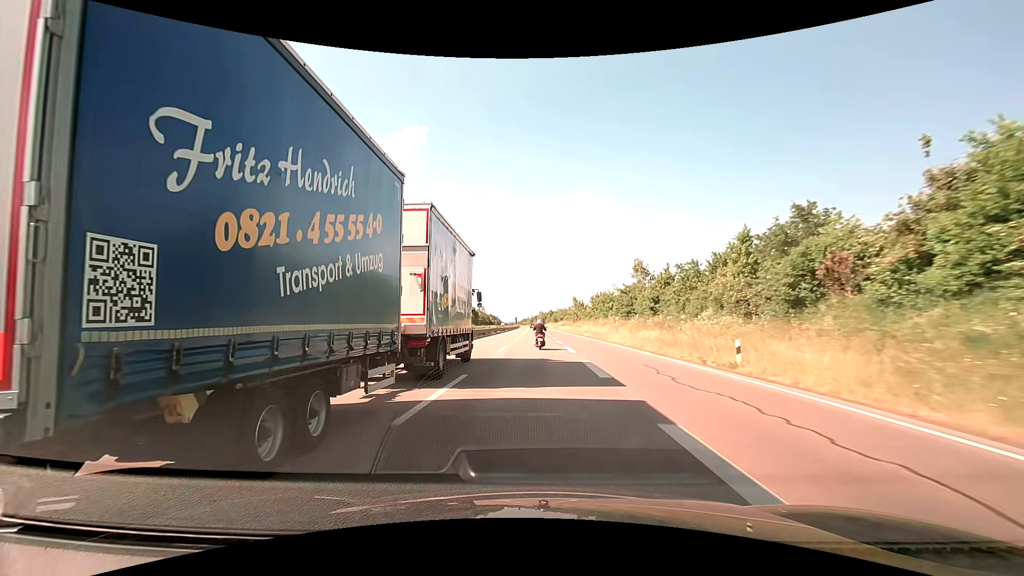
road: trunk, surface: asphalt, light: Day
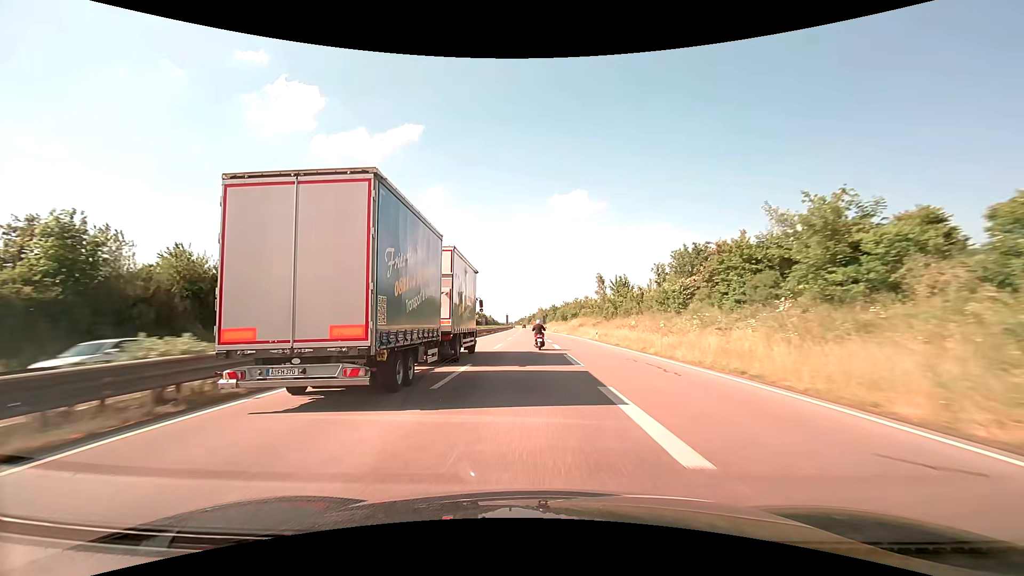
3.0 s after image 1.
(0.0, +67.9) m; 0°
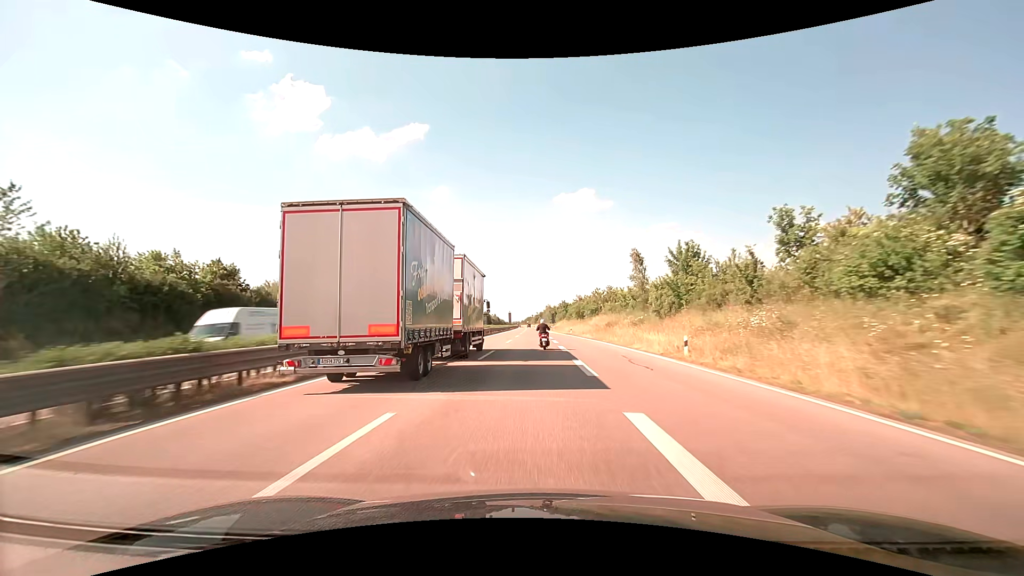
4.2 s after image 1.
(-0.2, +27.4) m; -1°
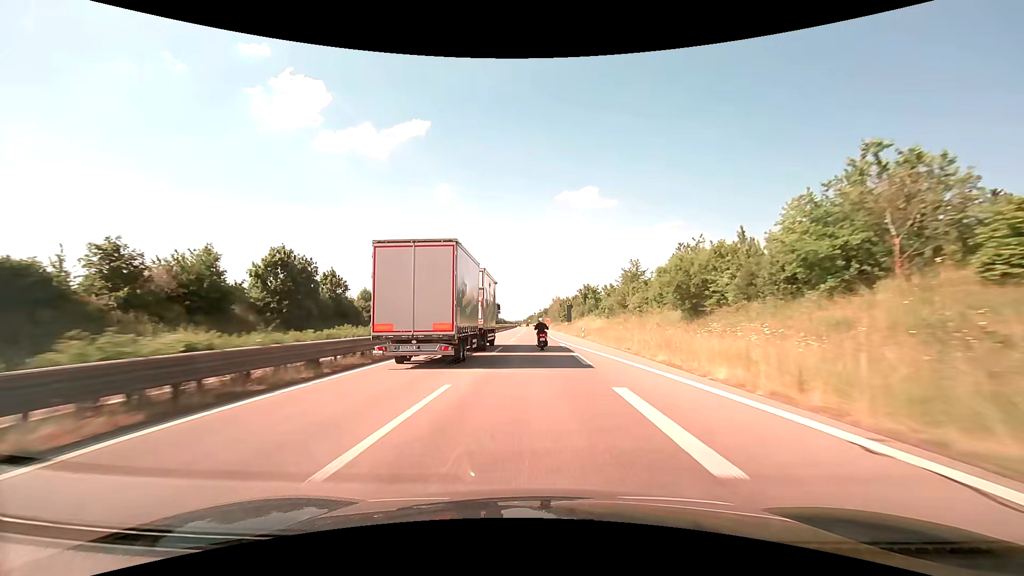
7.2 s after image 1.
(-0.5, +68.4) m; 0°
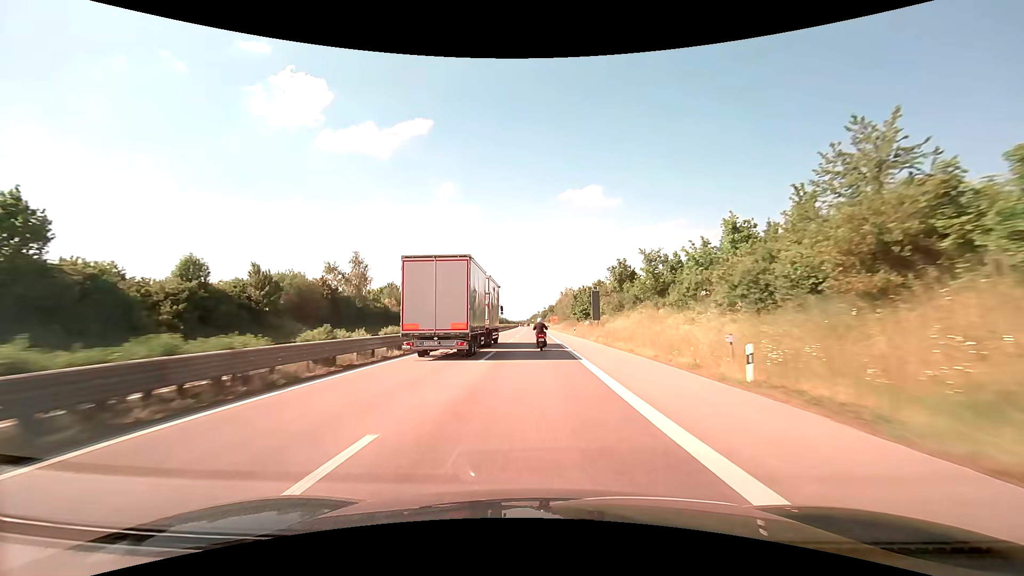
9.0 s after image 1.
(-0.1, +40.7) m; 0°
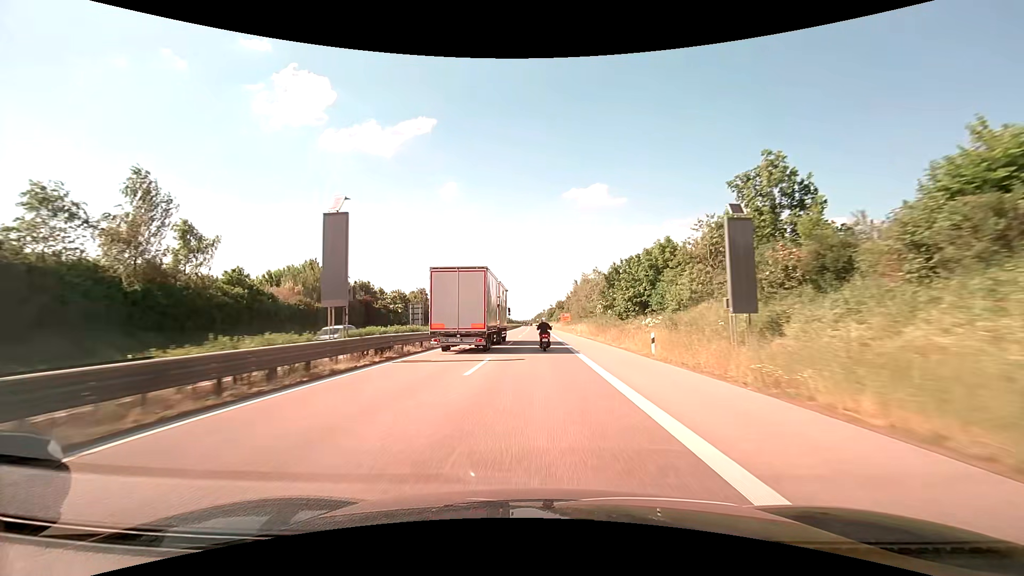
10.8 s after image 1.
(-0.2, +40.2) m; -1°
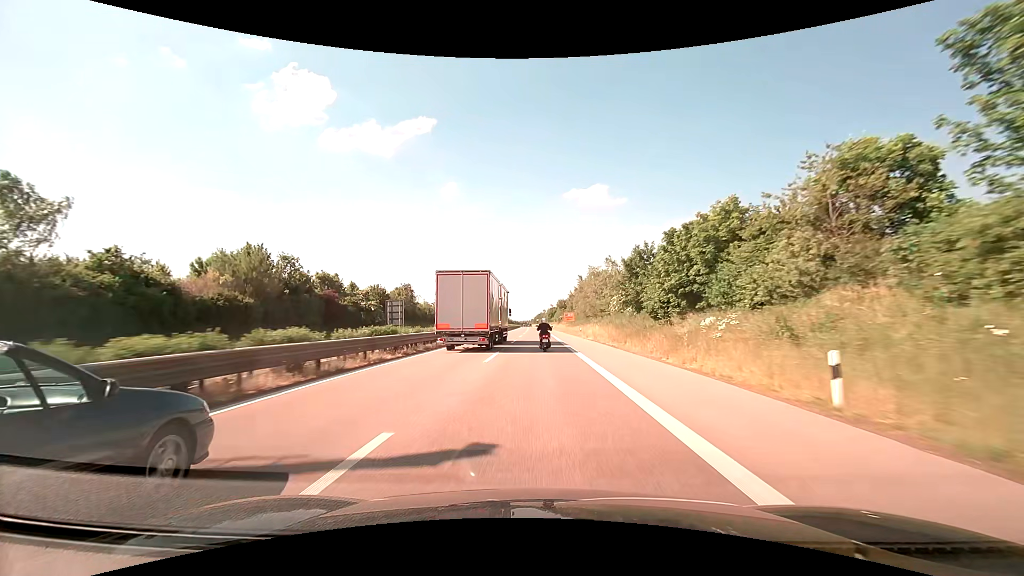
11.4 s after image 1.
(0.0, +13.3) m; 0°
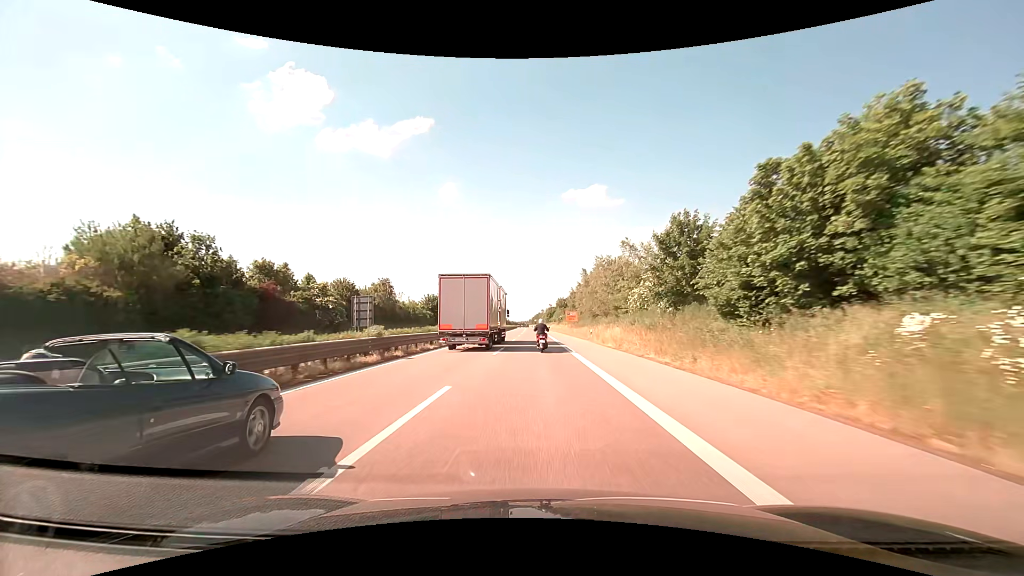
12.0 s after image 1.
(0.0, +13.3) m; 0°
(0, +10) (0, +20) (0, +30) (0, +40) (0, +50) (0, +60) (0, +70) (0, +80) (0, +90) (0, +100) m
